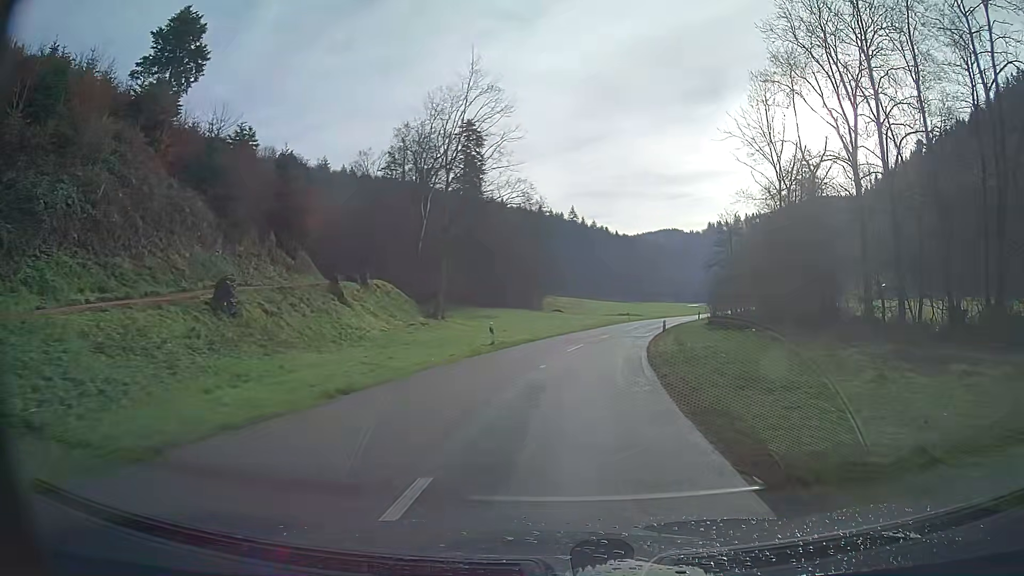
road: tertiary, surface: asphalt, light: Day
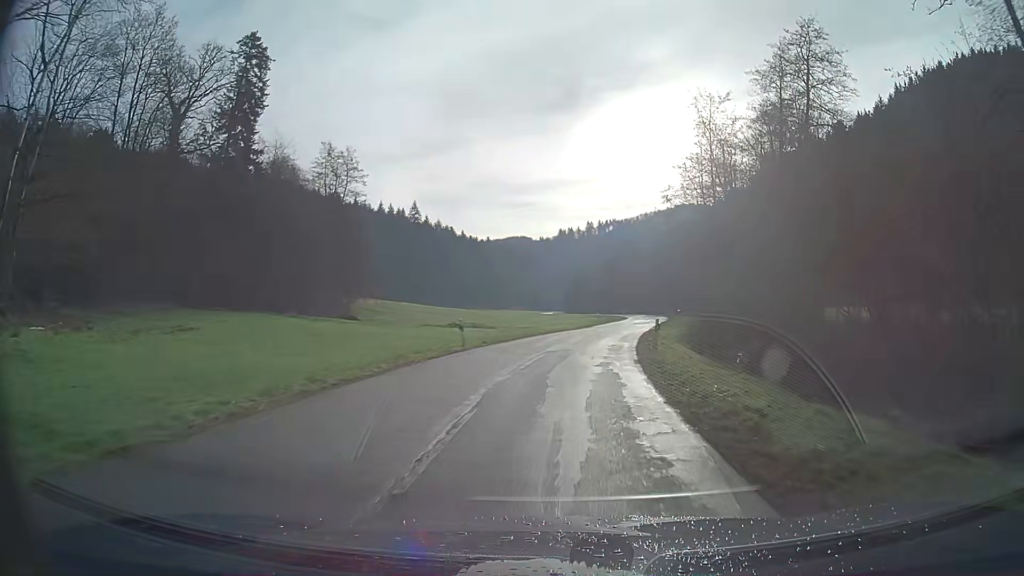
(+5.0, +42.1) m; +13°
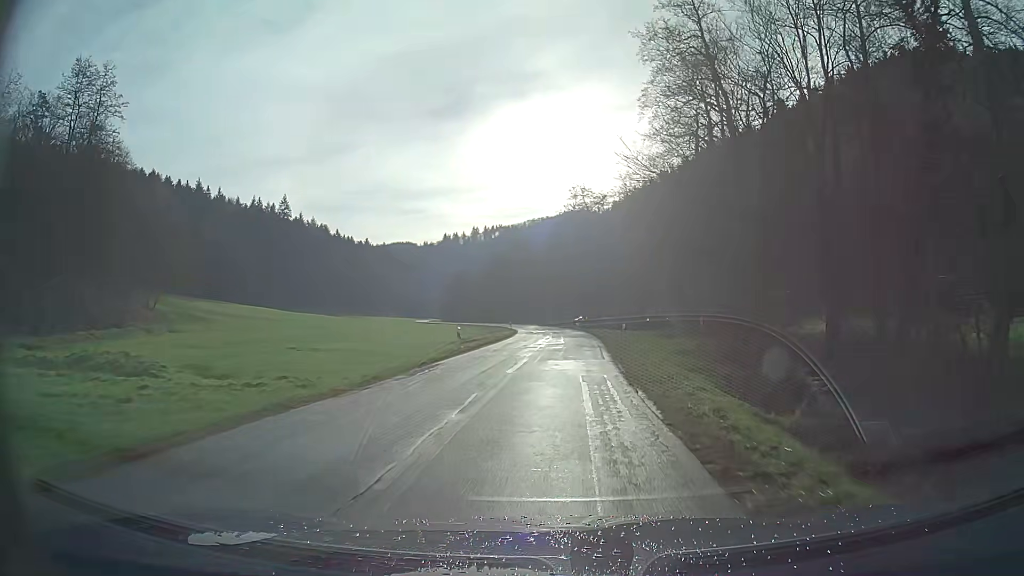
(+3.0, +34.9) m; +9°
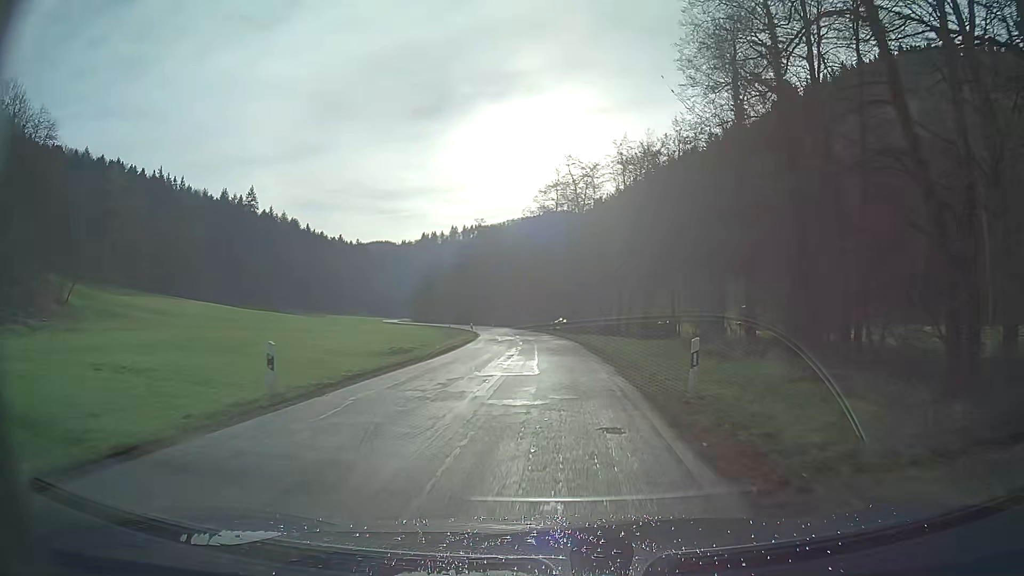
(+0.3, +17.8) m; +1°
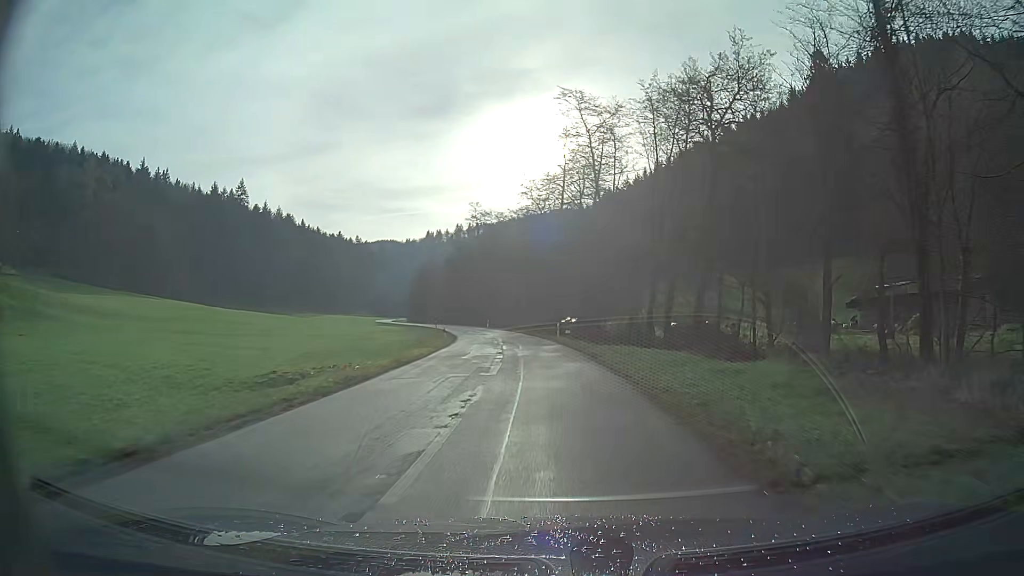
(0.0, +17.7) m; 0°
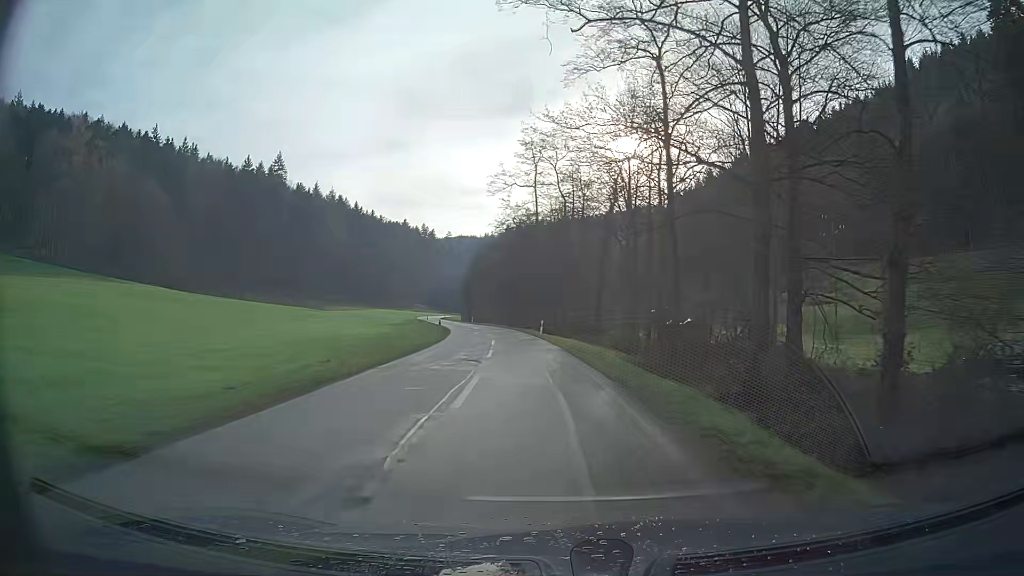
(-2.6, +43.5) m; -7°
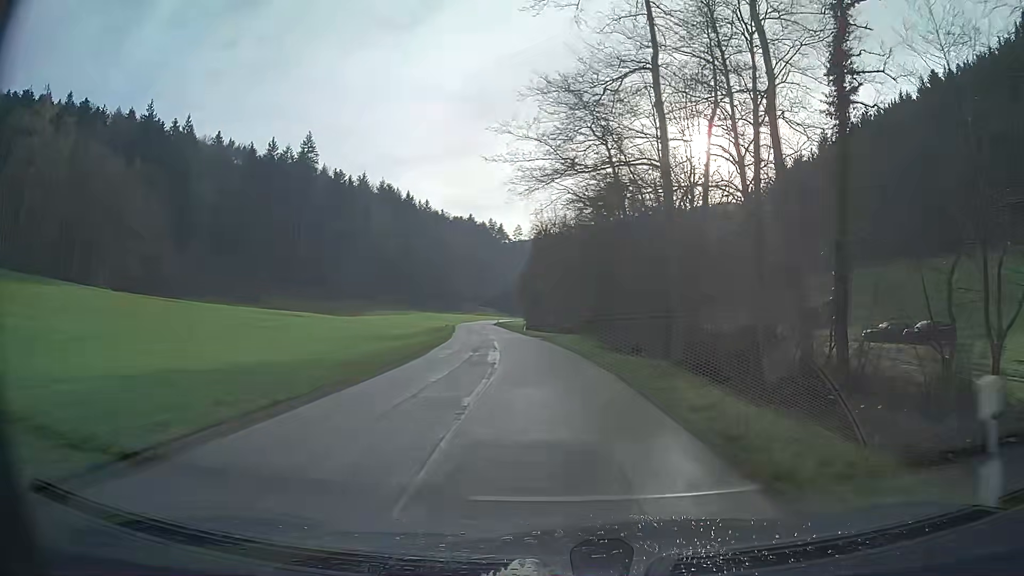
(-2.6, +42.8) m; -7°
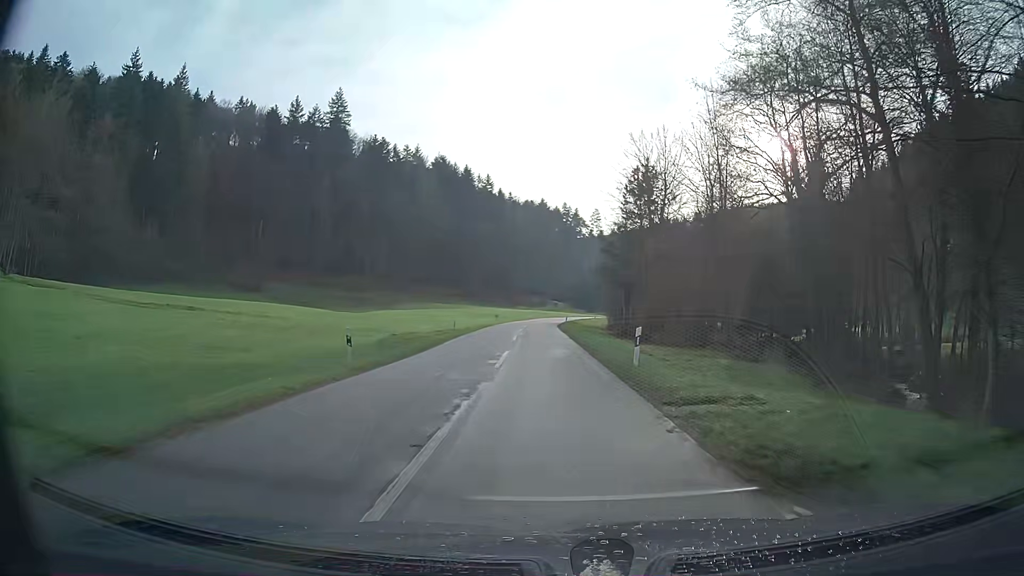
(-2.4, +42.9) m; -6°
